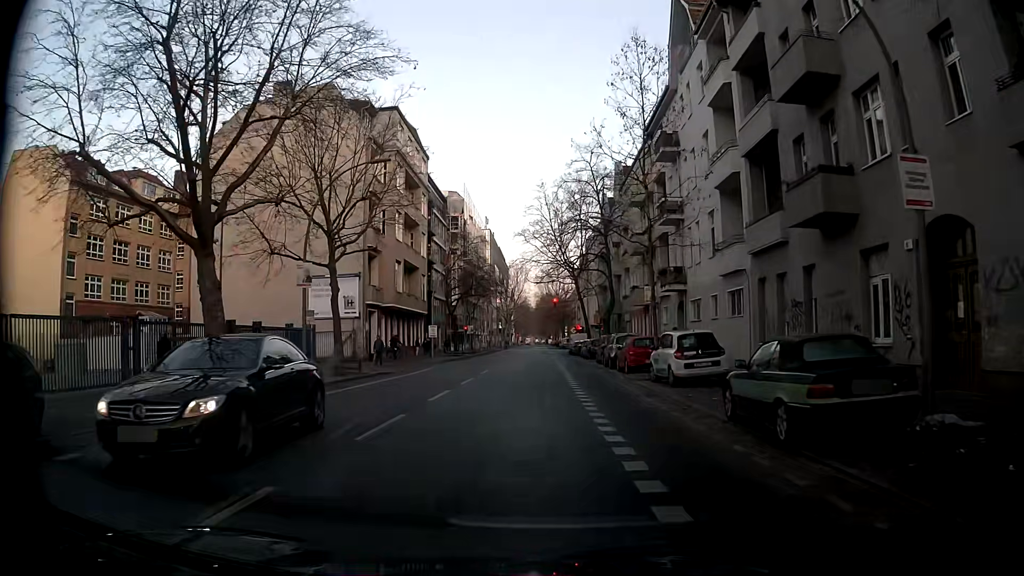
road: tertiary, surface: asphalt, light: Day
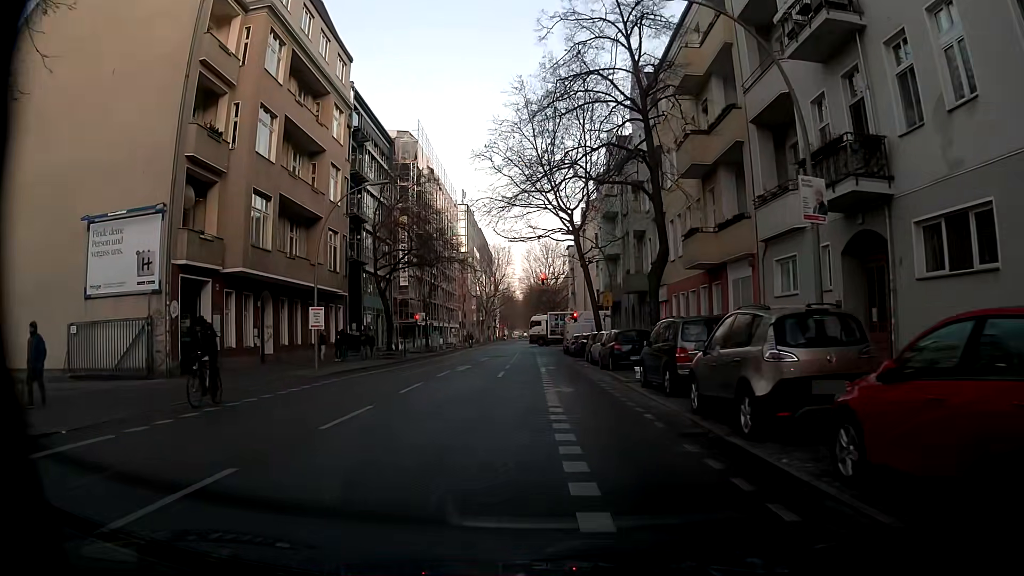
(0.0, +23.5) m; 0°
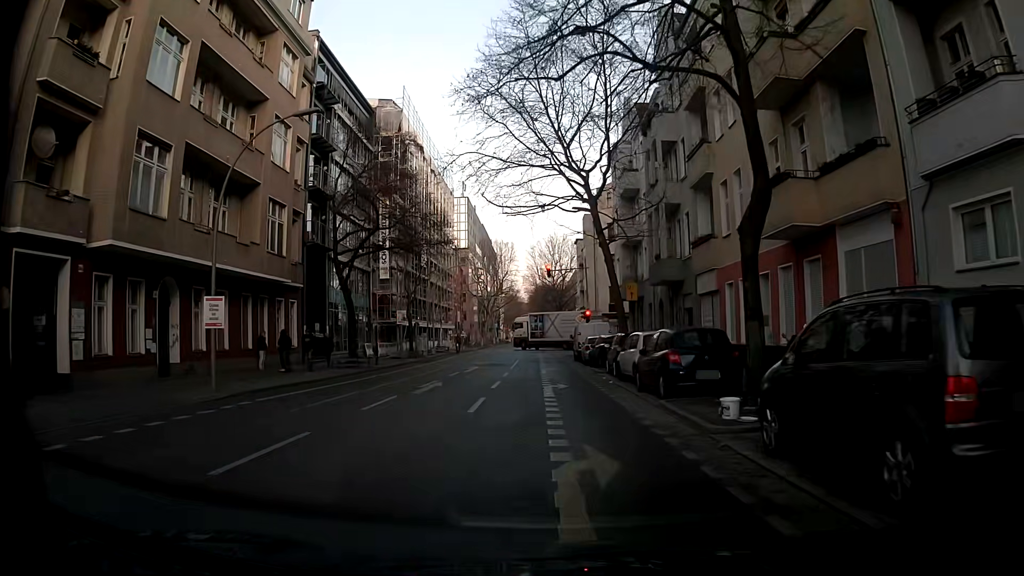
(+0.1, +9.4) m; +1°
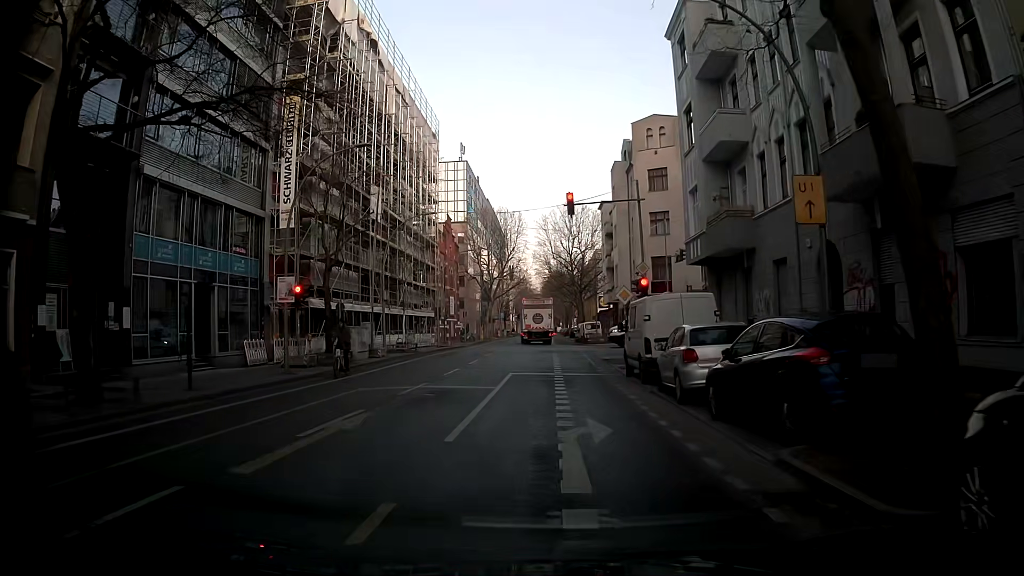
(-0.4, +21.7) m; -2°
